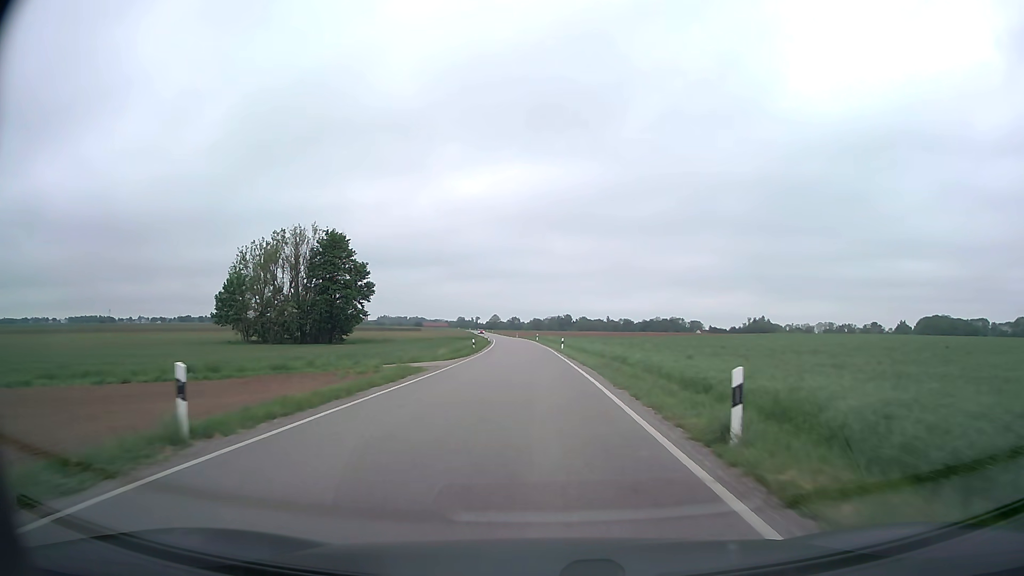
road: secondary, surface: asphalt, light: Day
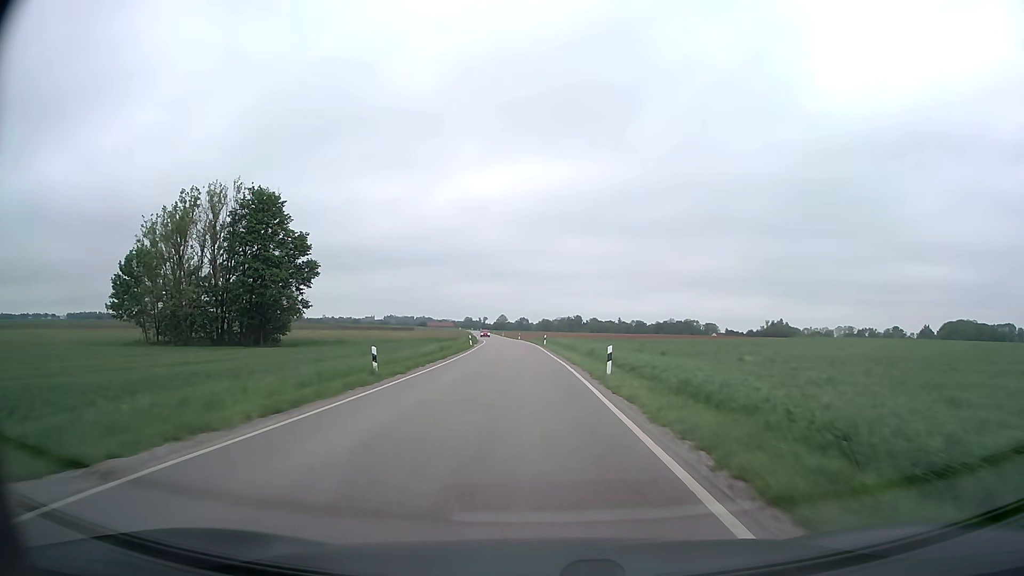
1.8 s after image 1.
(-0.1, +32.8) m; -1°
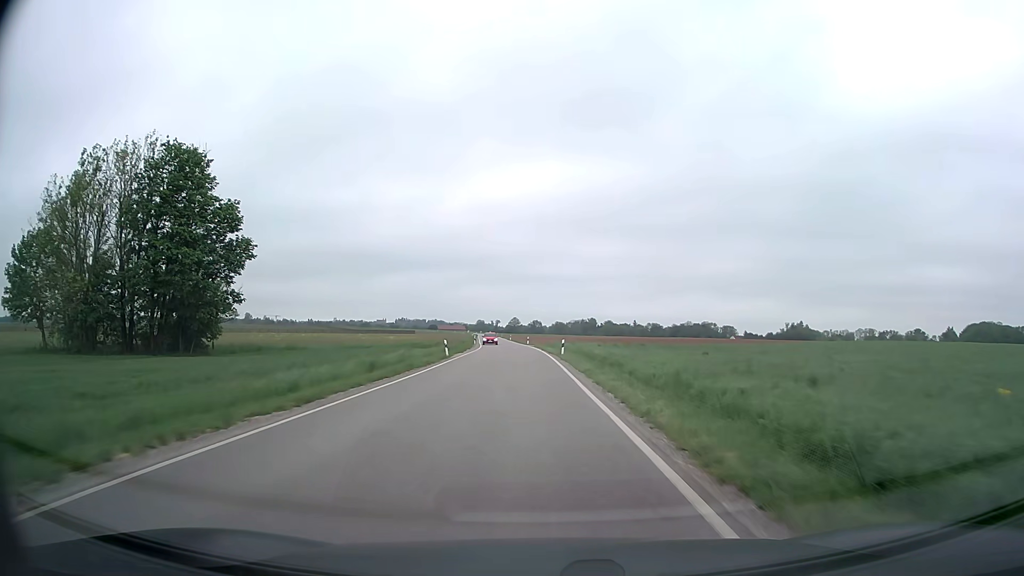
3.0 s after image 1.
(-0.2, +22.5) m; -1°
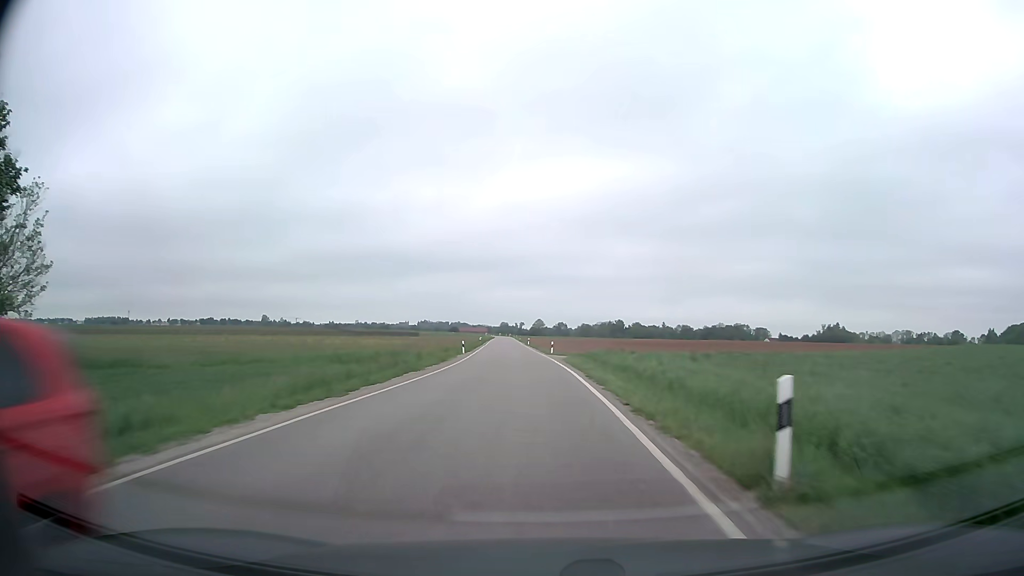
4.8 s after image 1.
(-0.6, +34.2) m; -2°
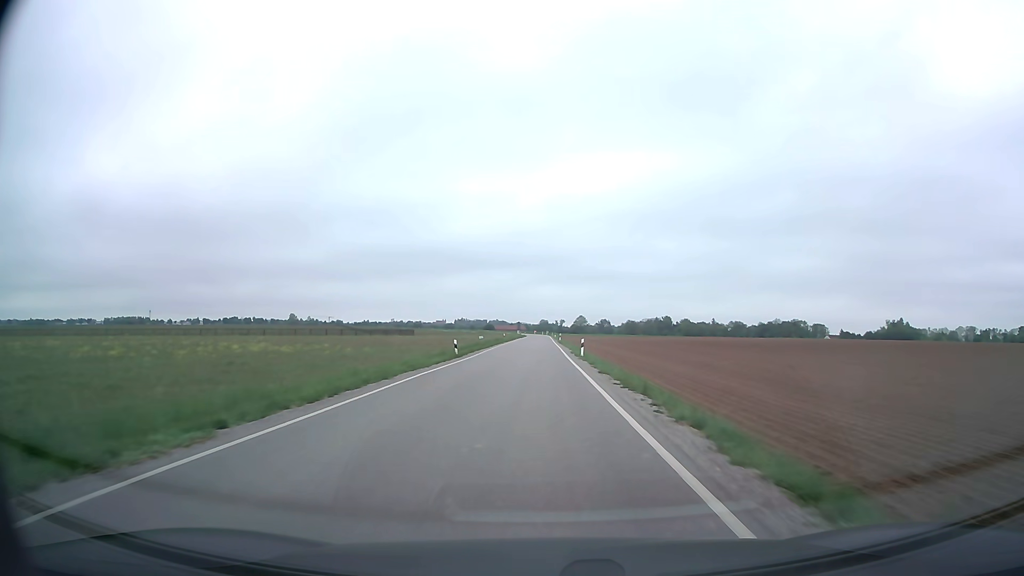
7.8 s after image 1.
(-1.9, +58.1) m; -3°
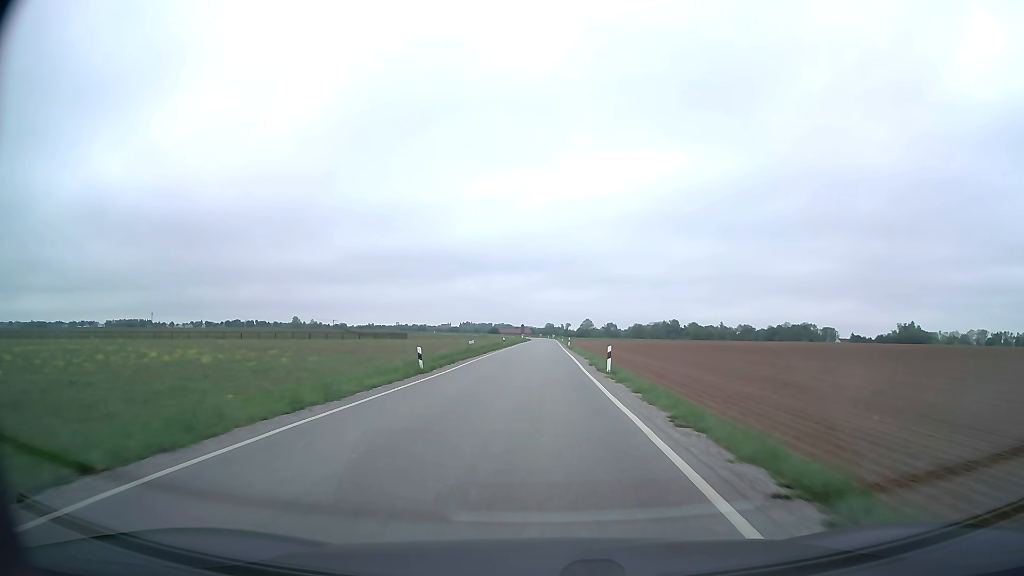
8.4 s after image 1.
(-0.1, +11.9) m; -1°
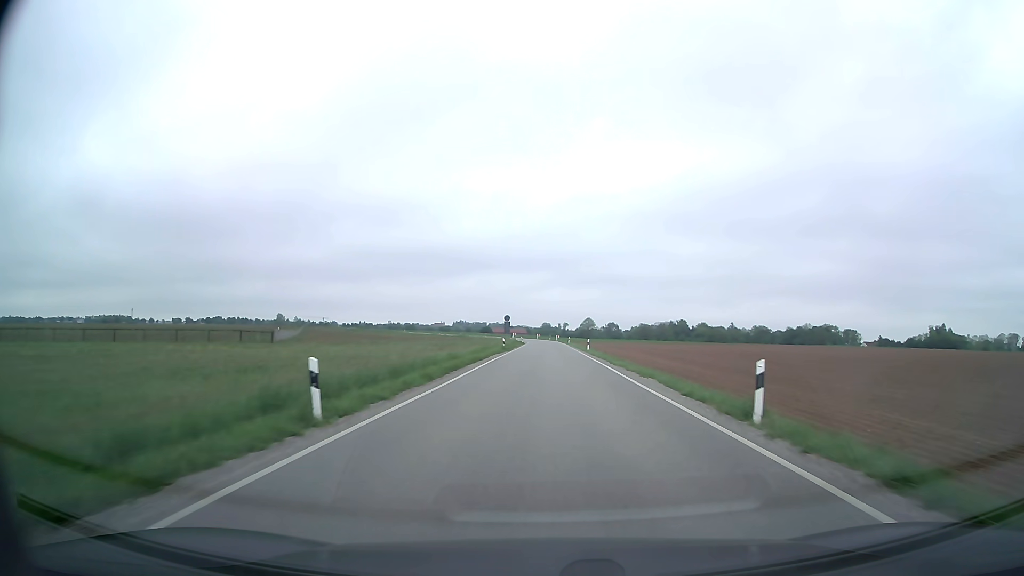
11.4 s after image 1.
(-0.6, +61.2) m; 0°
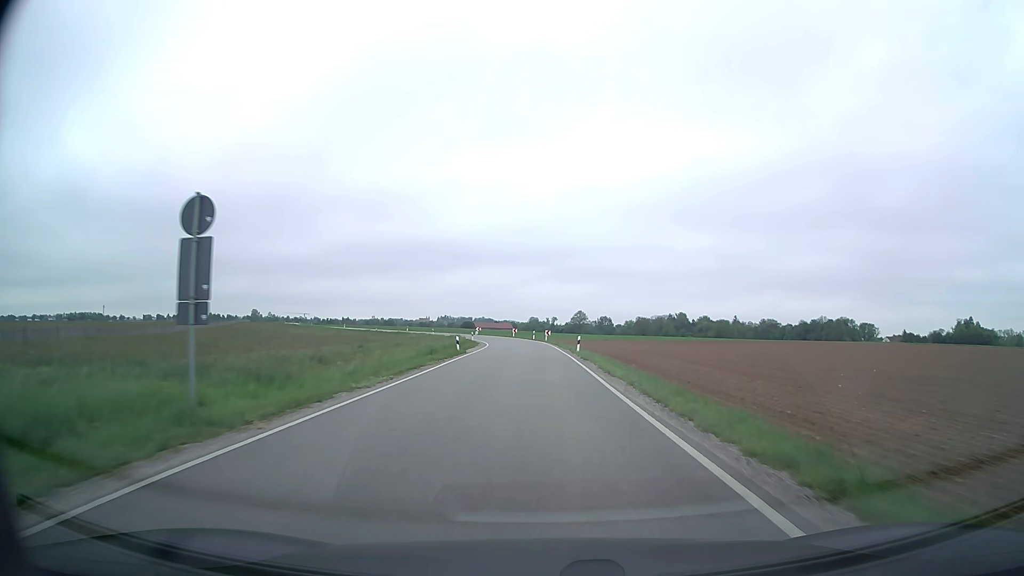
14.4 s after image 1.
(+1.1, +59.9) m; +1°
(0, +10) (0, +20) (0, +30) (-1, +40) (-1, +50) (-2, +60) (-3, +70) (-5, +80) (-7, +89) (-11, +99) m
